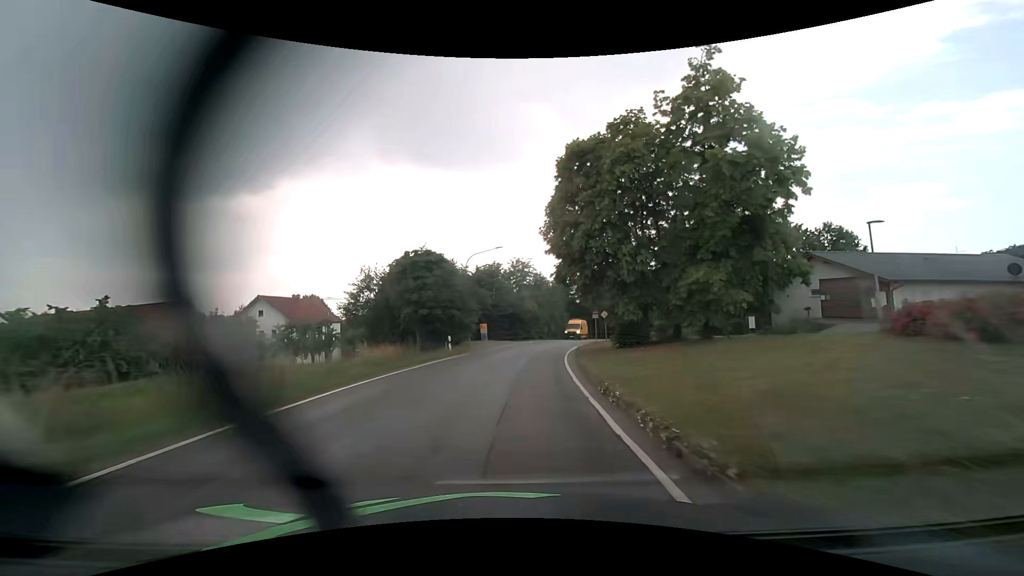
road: secondary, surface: asphalt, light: Day
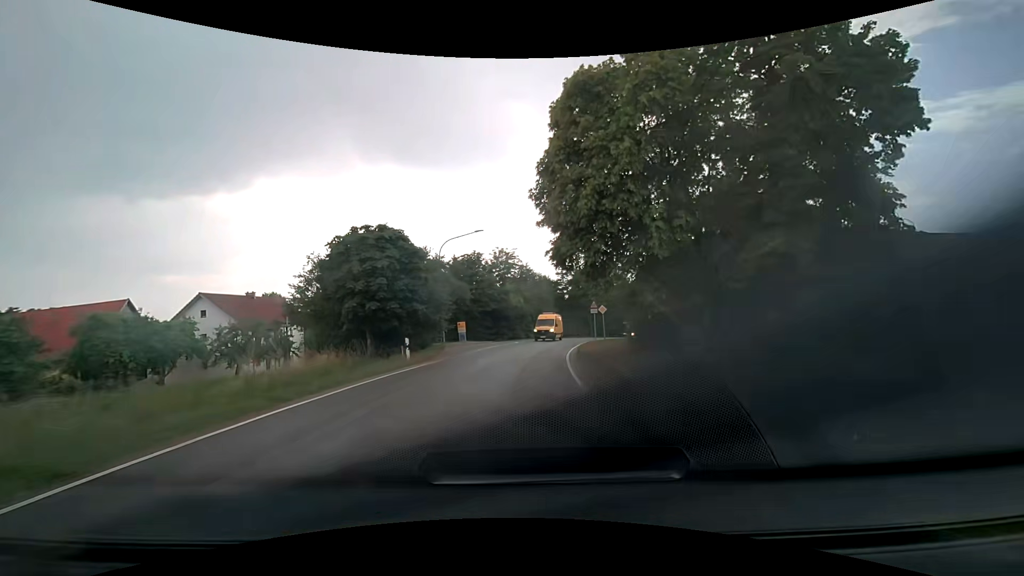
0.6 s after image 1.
(+0.1, +7.7) m; +2°
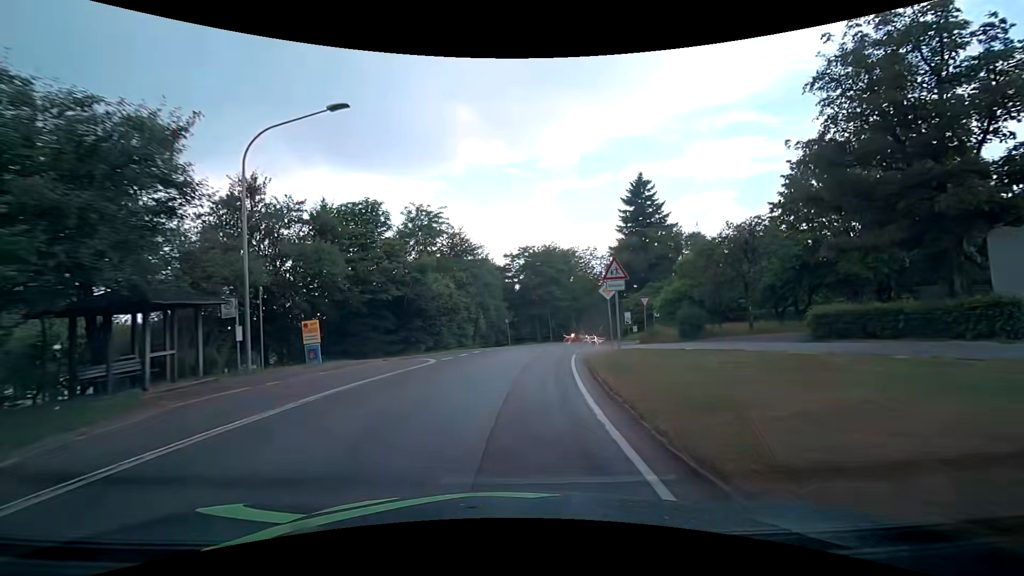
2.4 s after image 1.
(+1.2, +23.3) m; +6°
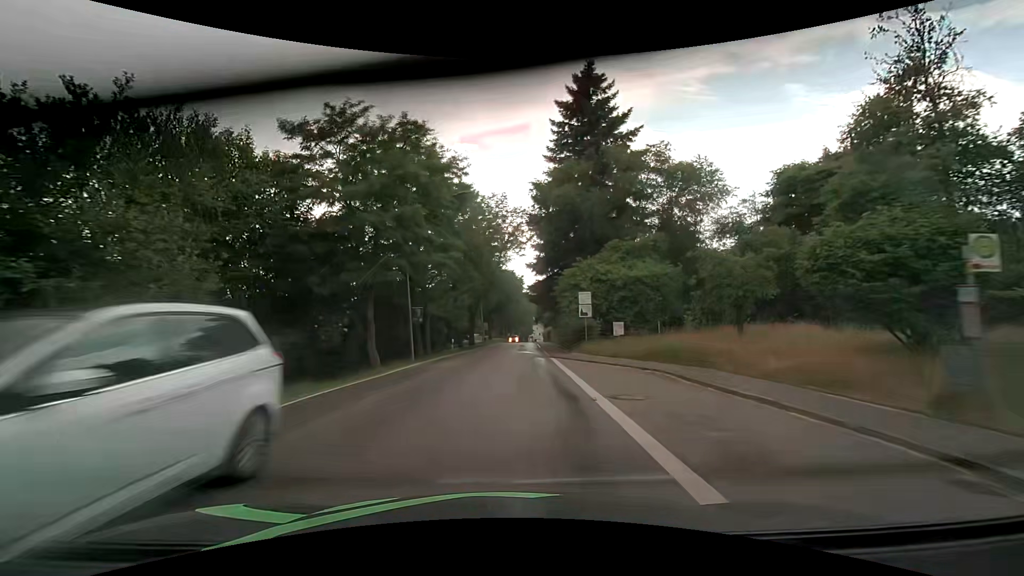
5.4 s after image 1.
(+4.8, +38.0) m; +13°
(0, +10) (0, +20) (+1, +30) (+1, +40) (+2, +50) (+2, +60) (+3, +70) (+3, +80) (+4, +90) (+4, +100) m
